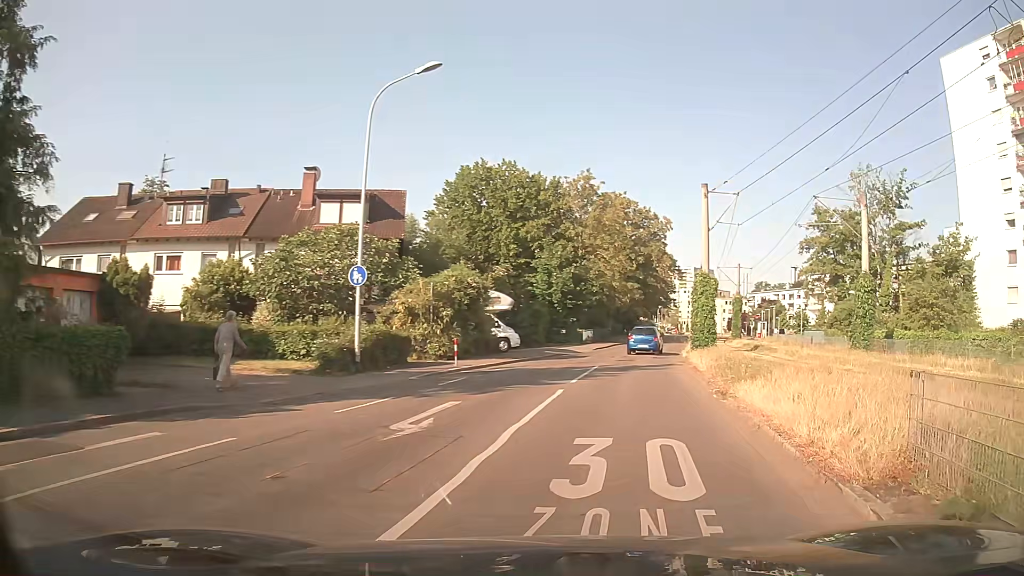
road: residential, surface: asphalt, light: Day
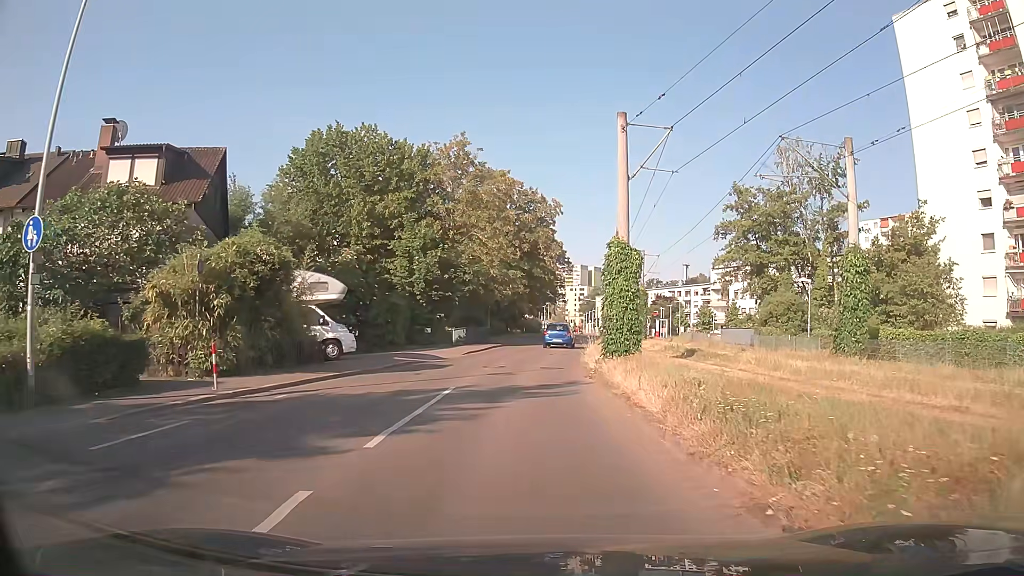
(+1.2, +9.9) m; +9°
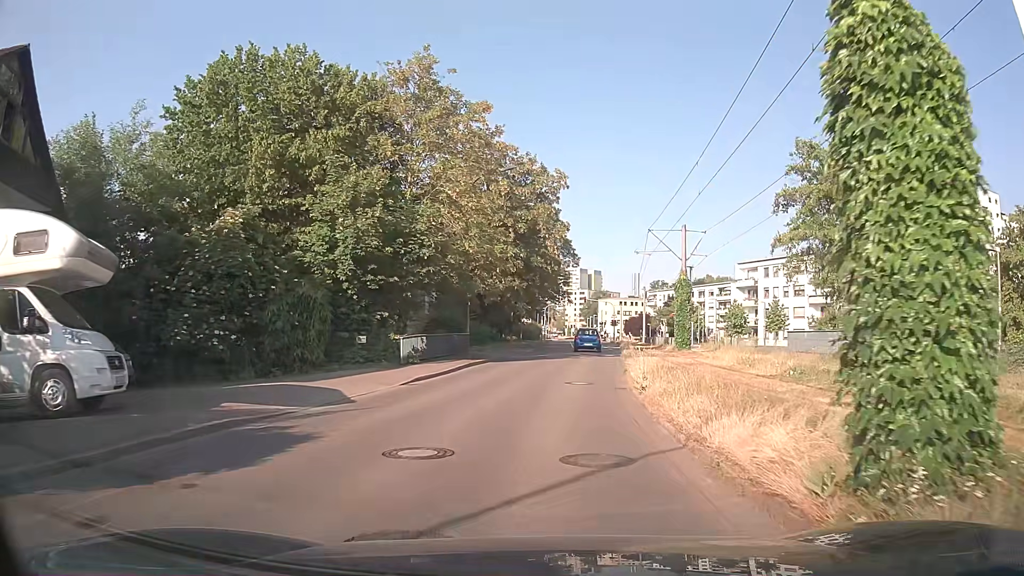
(-0.1, +15.2) m; +1°
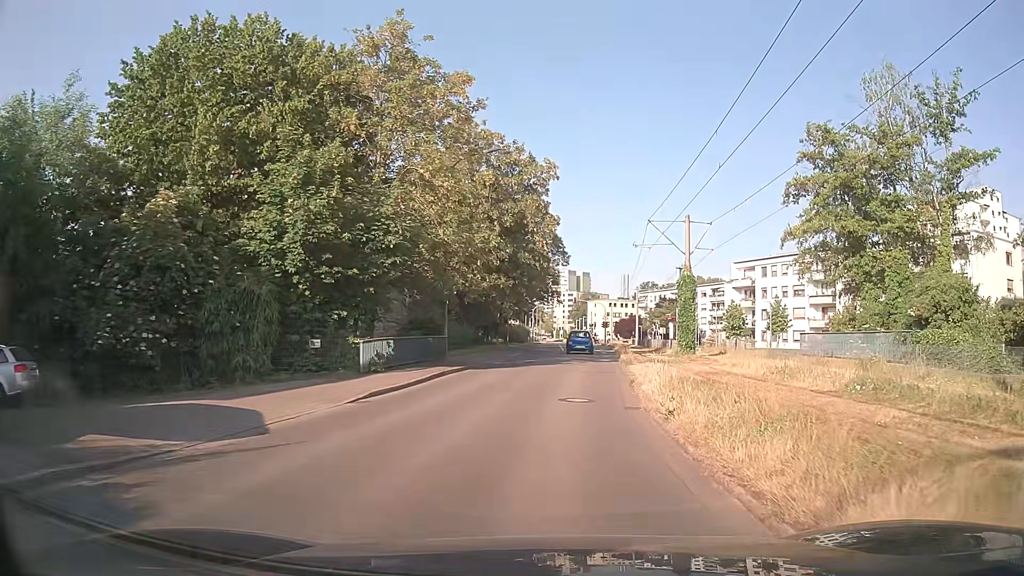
(0.0, +3.9) m; 0°
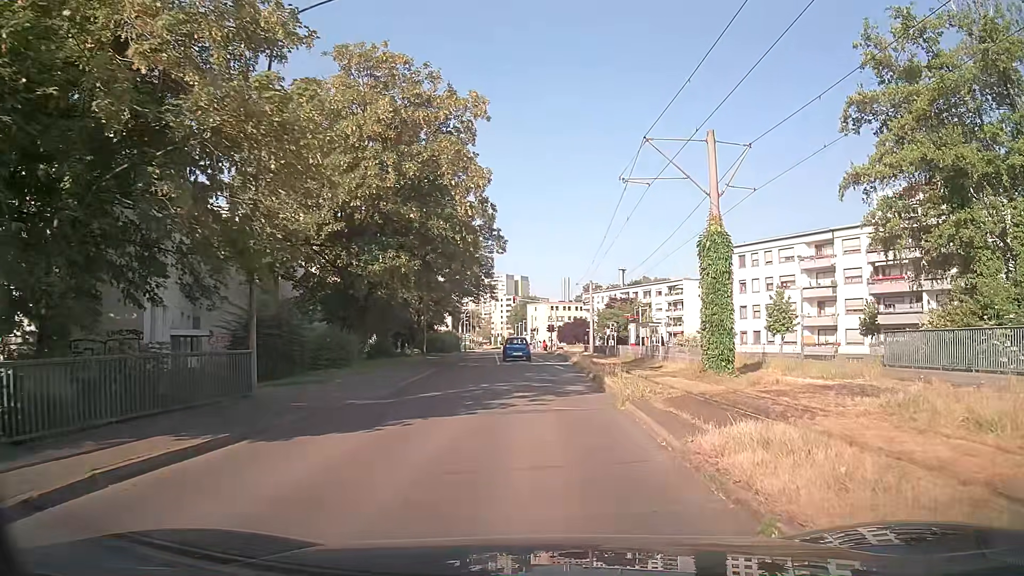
(+0.7, +15.4) m; +6°
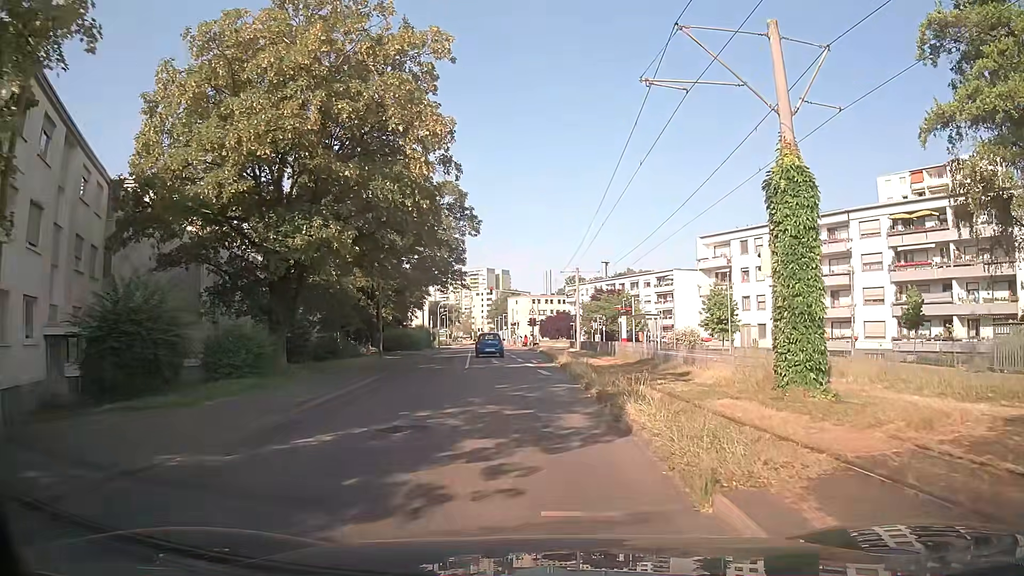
(+0.1, +7.5) m; +1°
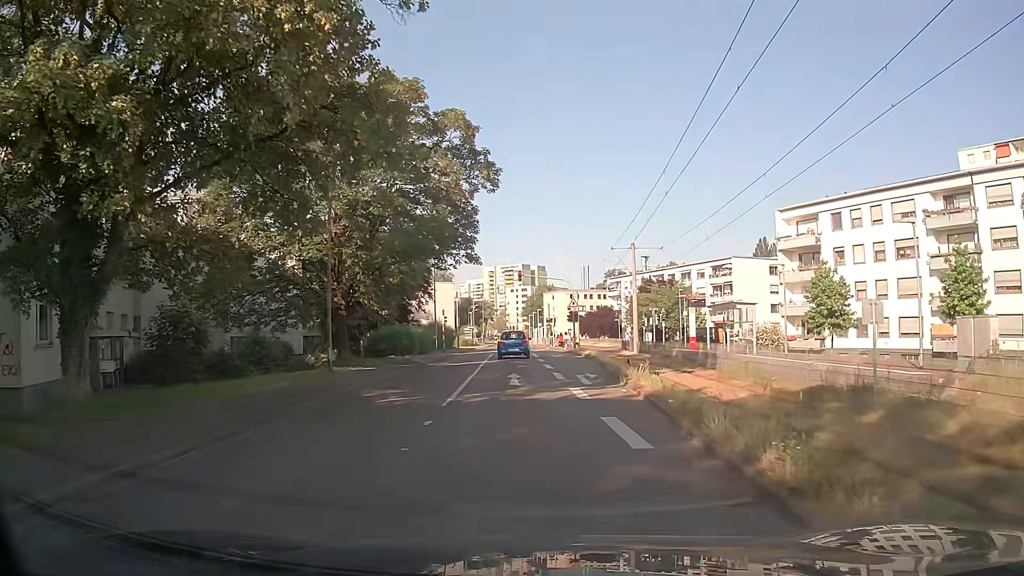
(-0.3, +14.7) m; -4°
